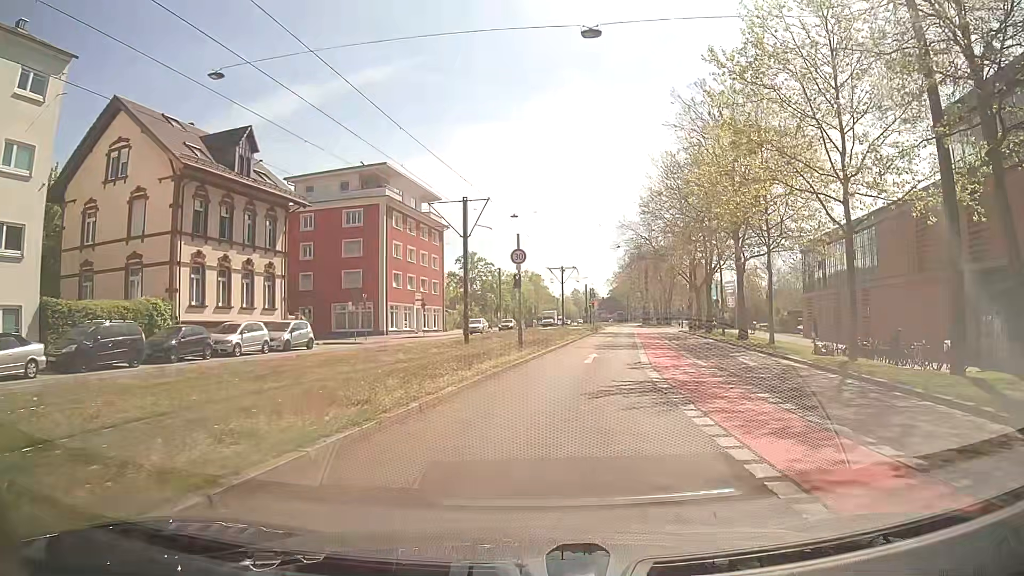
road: secondary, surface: asphalt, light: Day
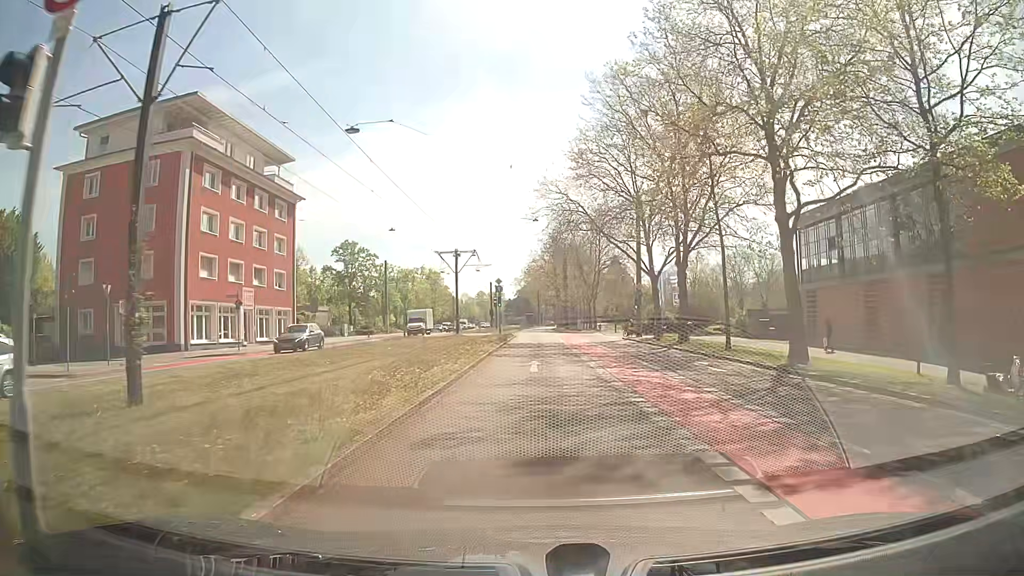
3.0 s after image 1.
(+1.6, +22.1) m; +7°
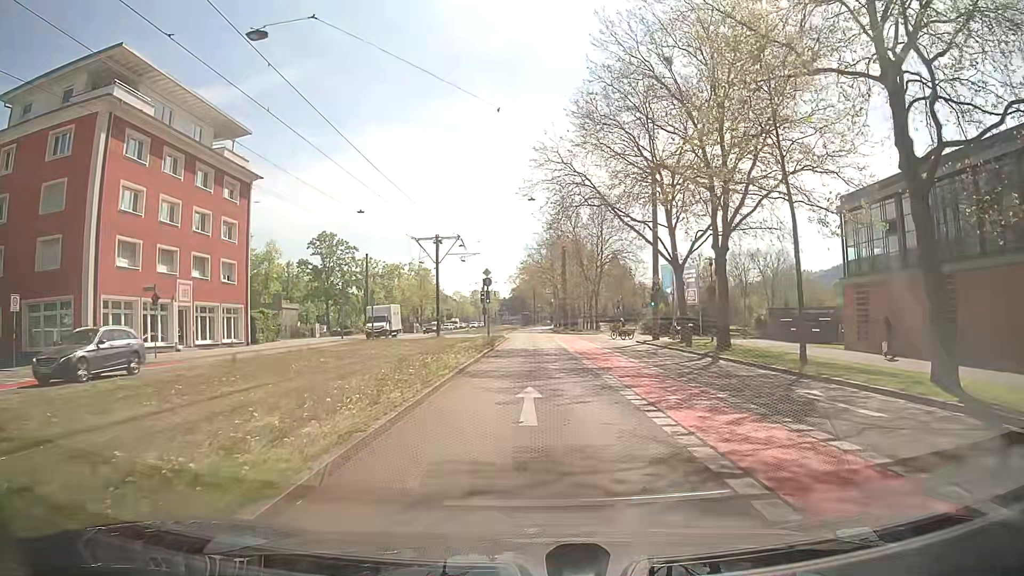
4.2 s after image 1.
(0.0, +9.0) m; +1°
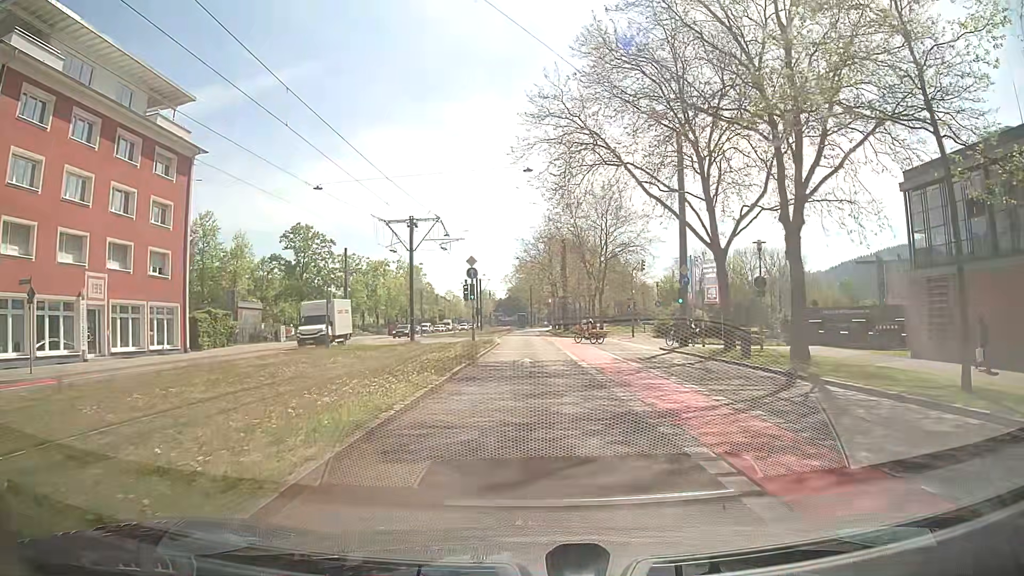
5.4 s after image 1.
(0.0, +9.0) m; 0°
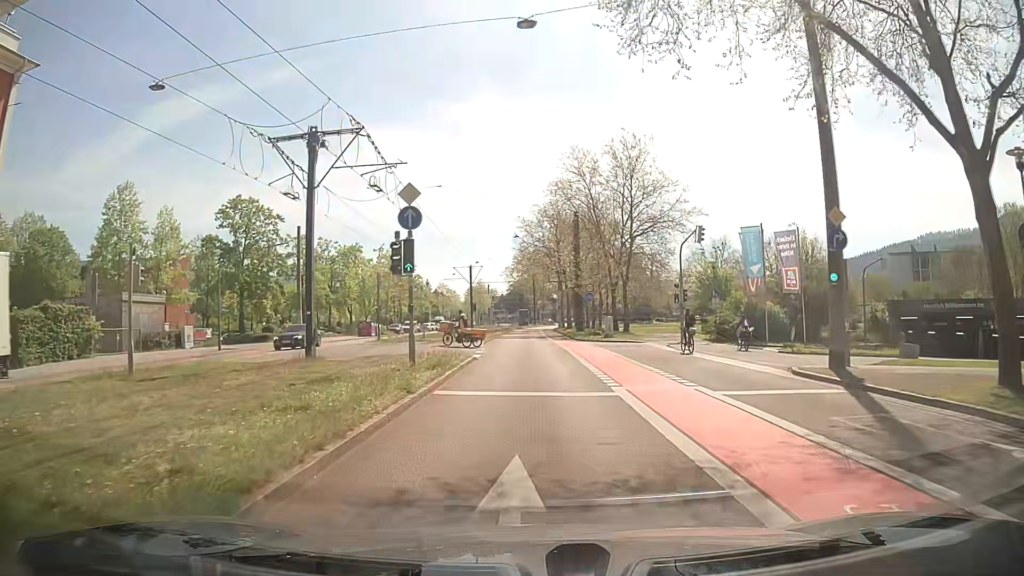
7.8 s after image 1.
(0.0, +17.9) m; 0°
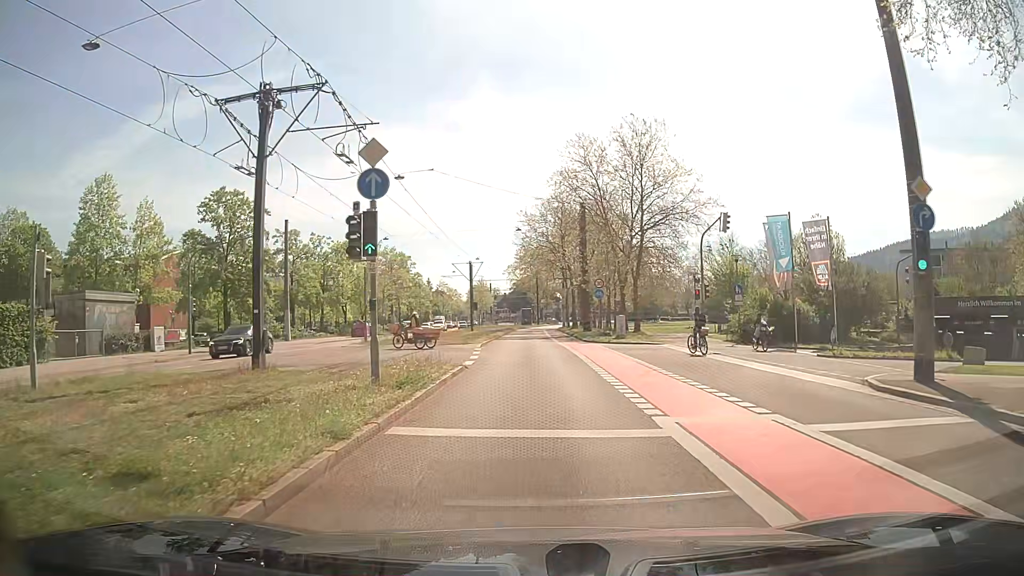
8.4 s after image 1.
(-0.1, +4.2) m; -1°
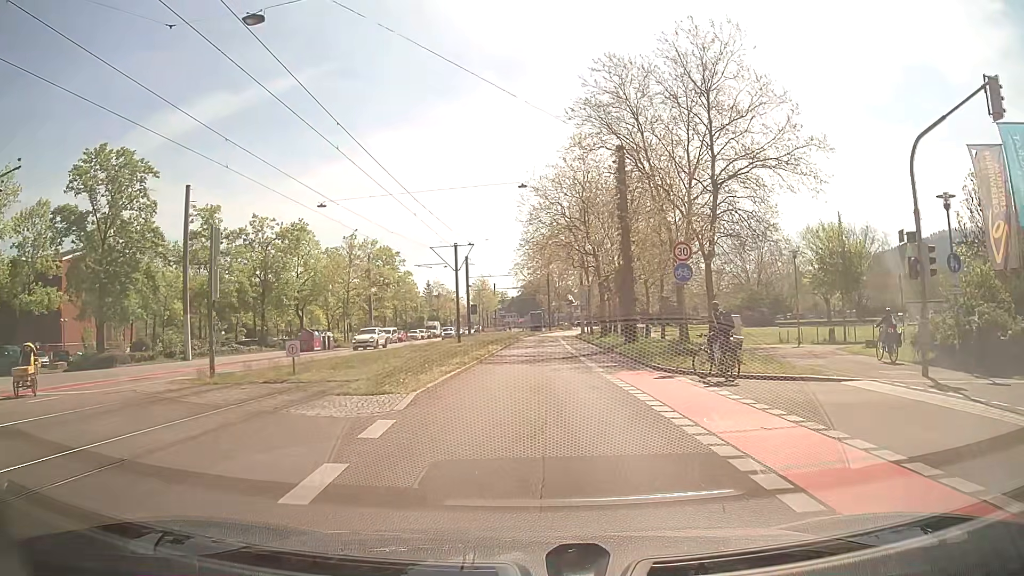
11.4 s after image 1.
(-0.2, +20.3) m; -1°
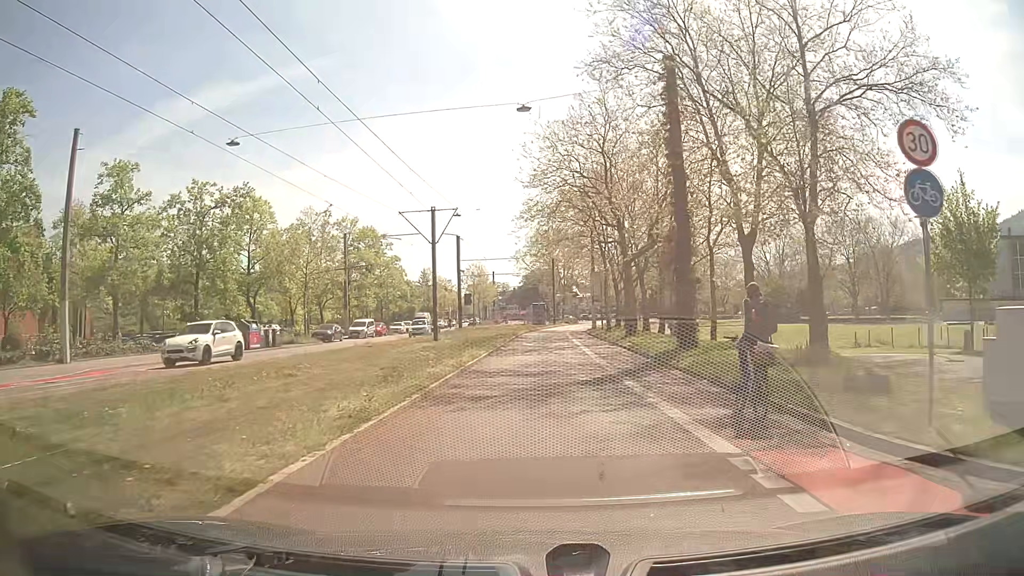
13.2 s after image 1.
(-0.1, +12.8) m; -1°
(0, +10) (0, +20) (0, +30) (0, +40) (+1, +50) (+1, +60) (+2, +70) (+3, +80) (+5, +90) (+7, +100) m
